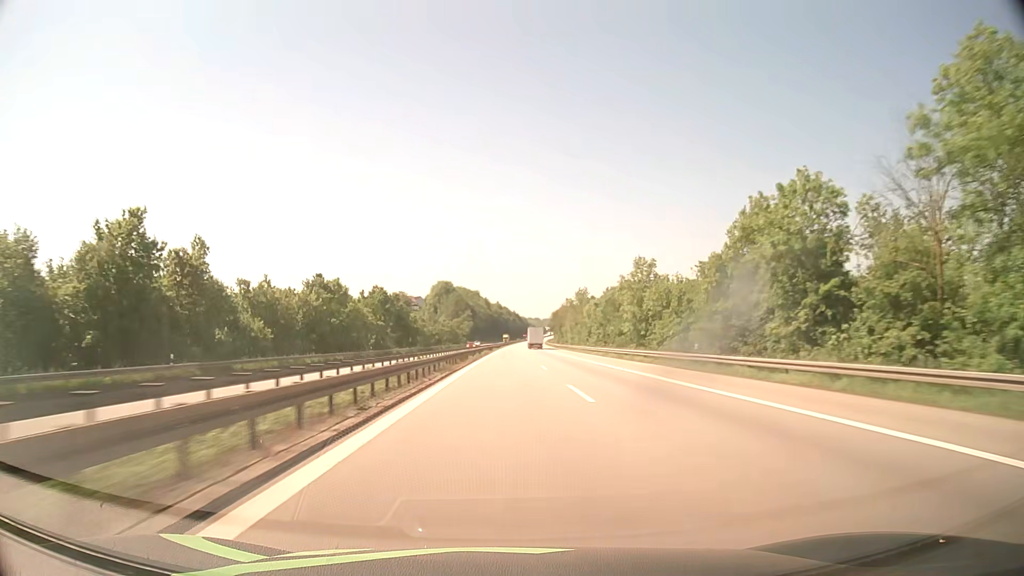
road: motorway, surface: asphalt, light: Day
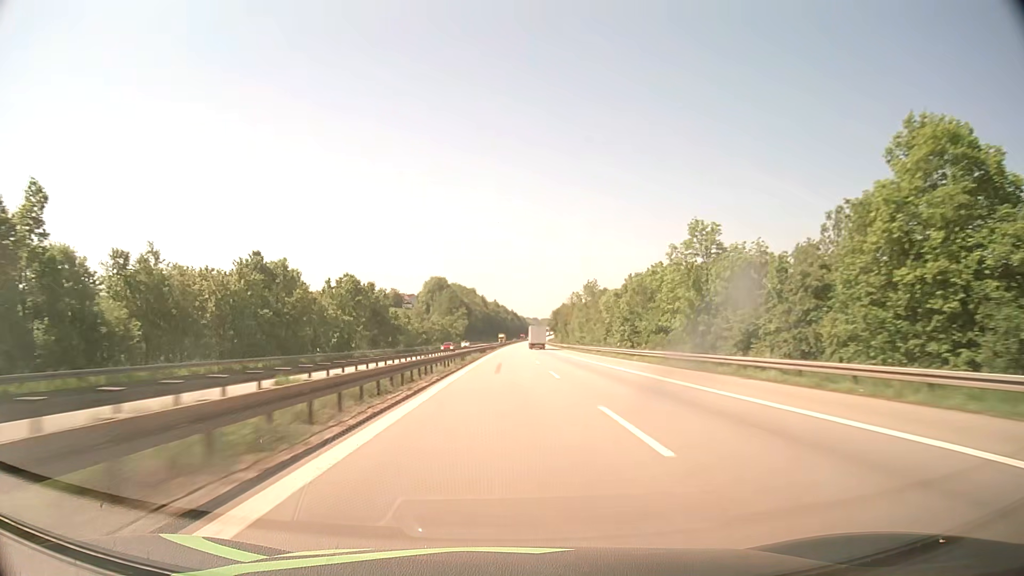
(0.0, +25.3) m; 0°
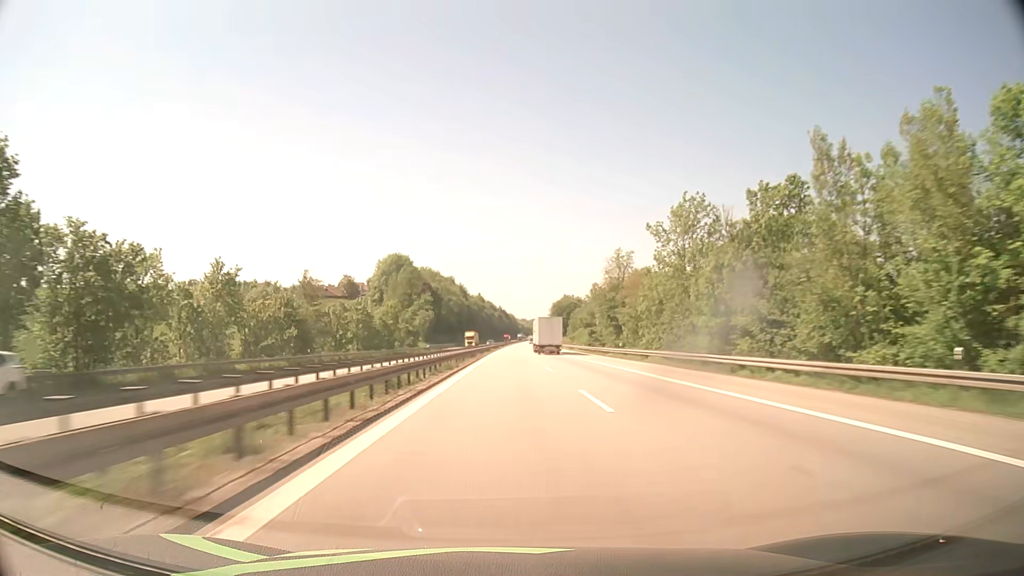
(+0.9, +101.3) m; +1°
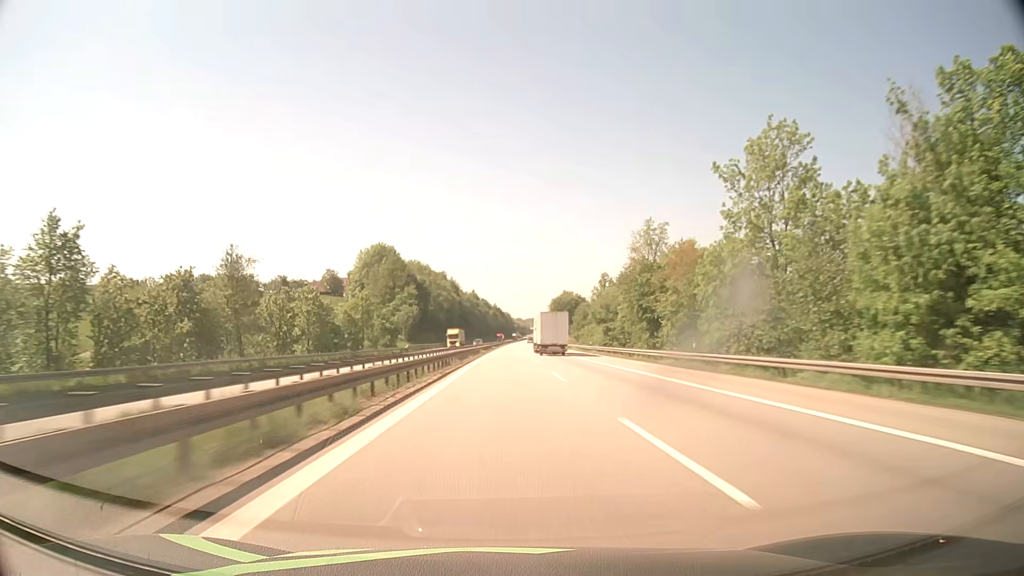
(+0.1, +25.3) m; 0°
(0, +10) (0, +20) (0, +30) (0, +40) (0, +50) (0, +60) (0, +70) (+1, +80) (+1, +90) (+1, +100) m
